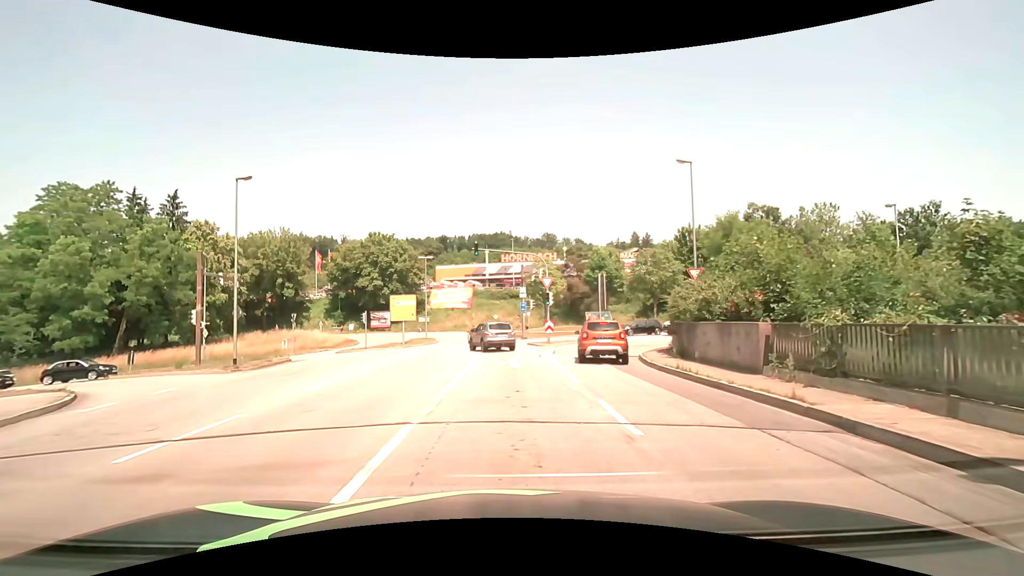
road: primary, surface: asphalt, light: Day
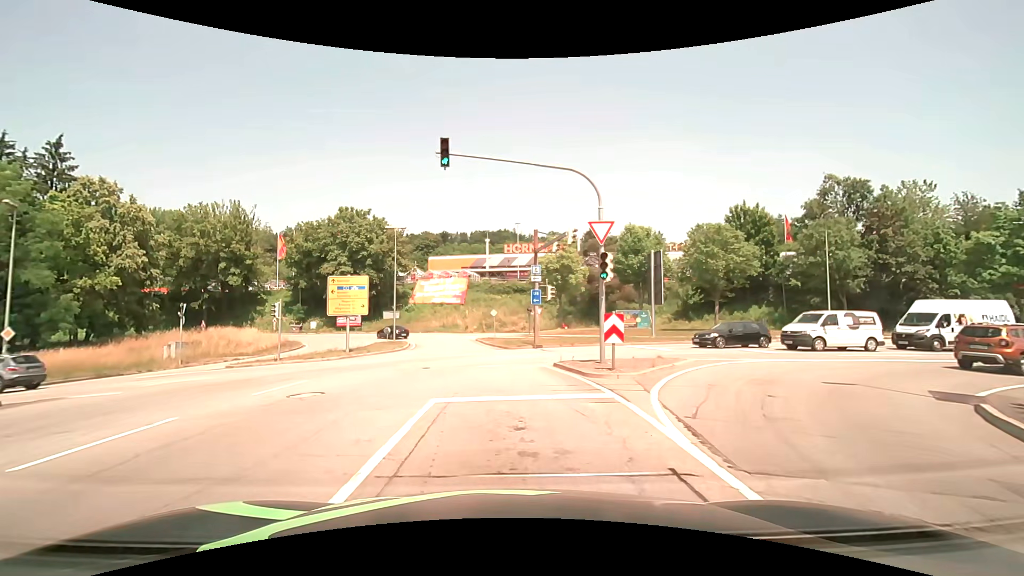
(-0.2, +18.4) m; 0°
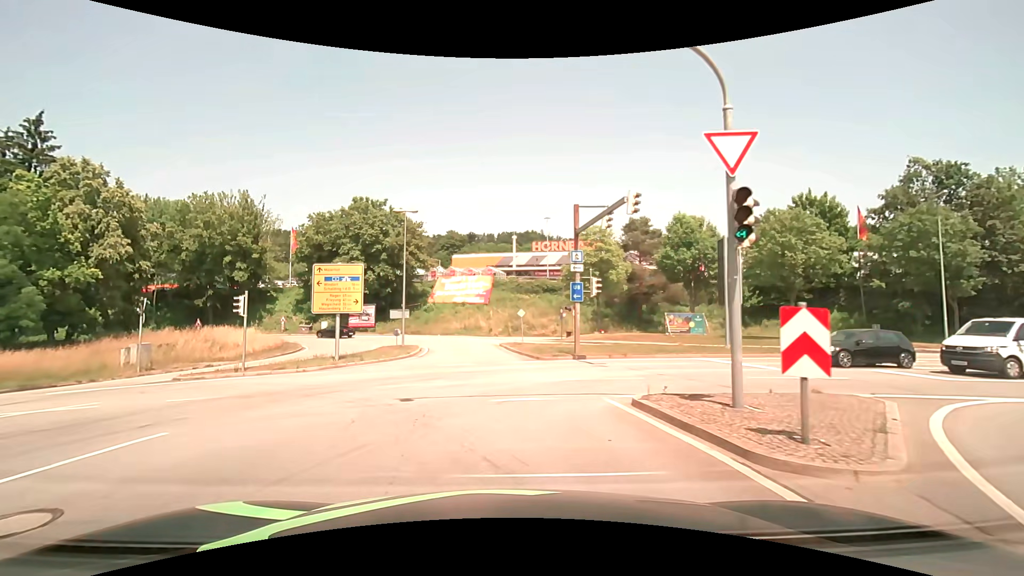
(-0.2, +7.2) m; -3°
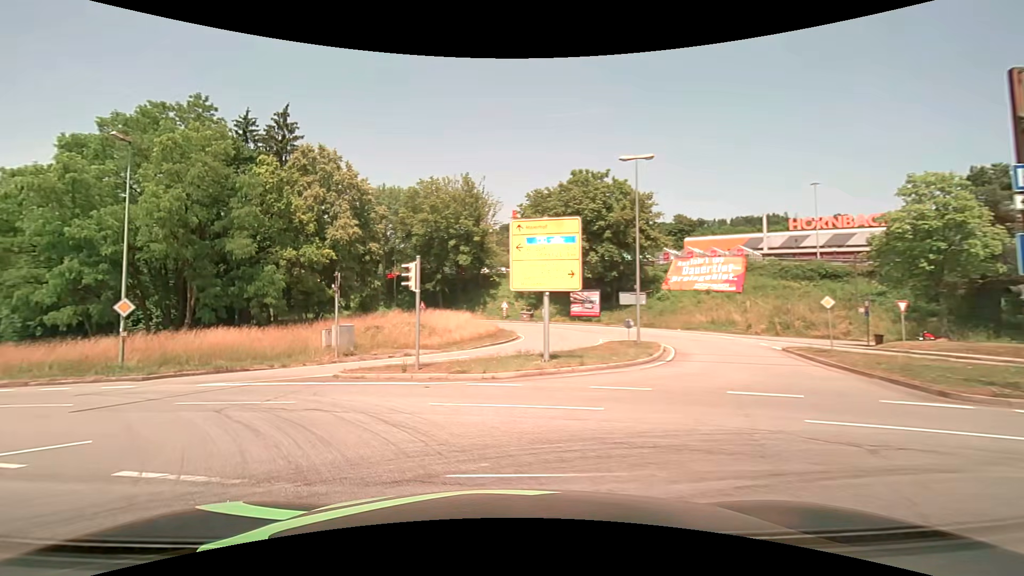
(-1.7, +9.7) m; -25°
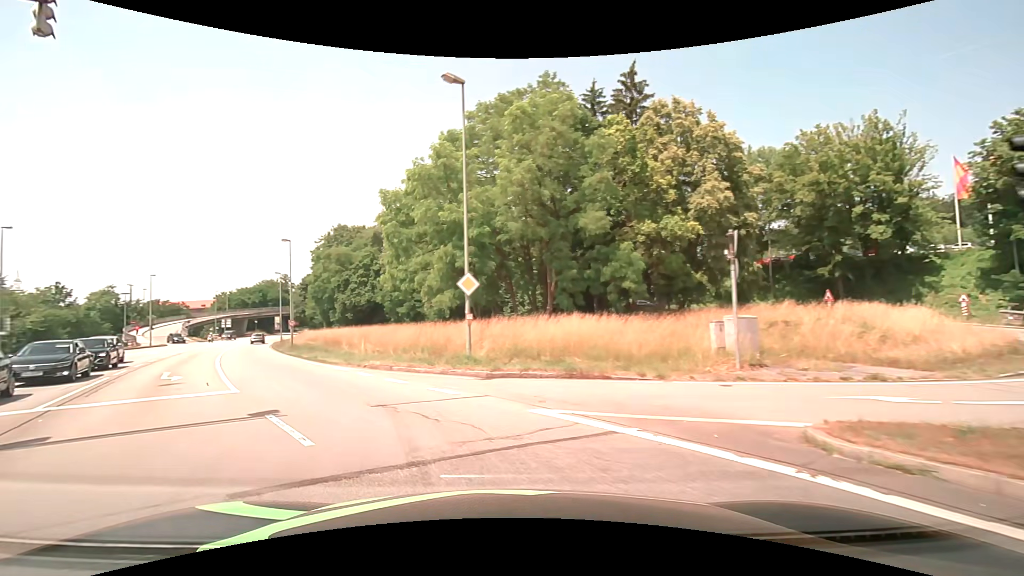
(-3.2, +9.0) m; -38°
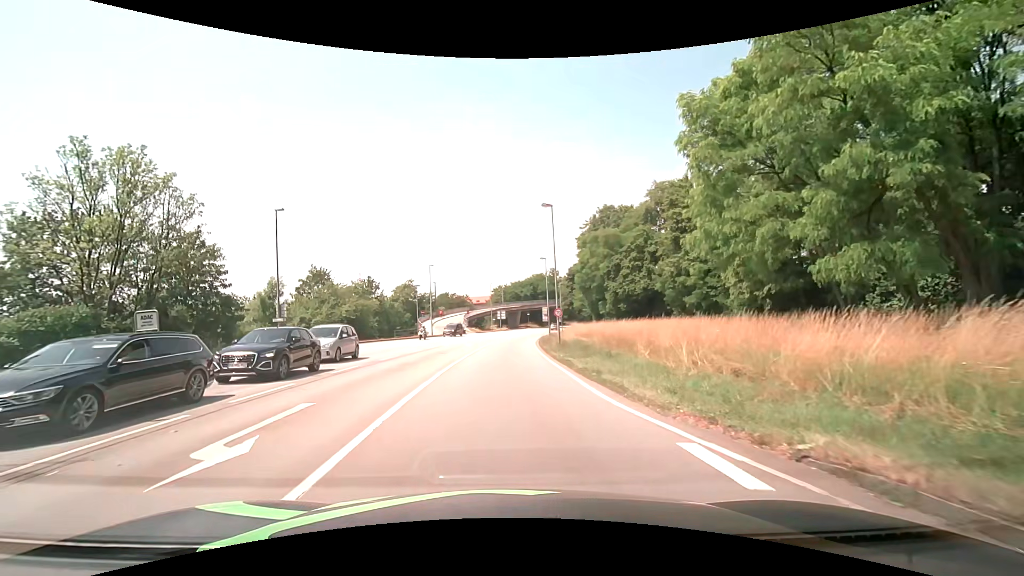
(-5.0, +14.3) m; -30°
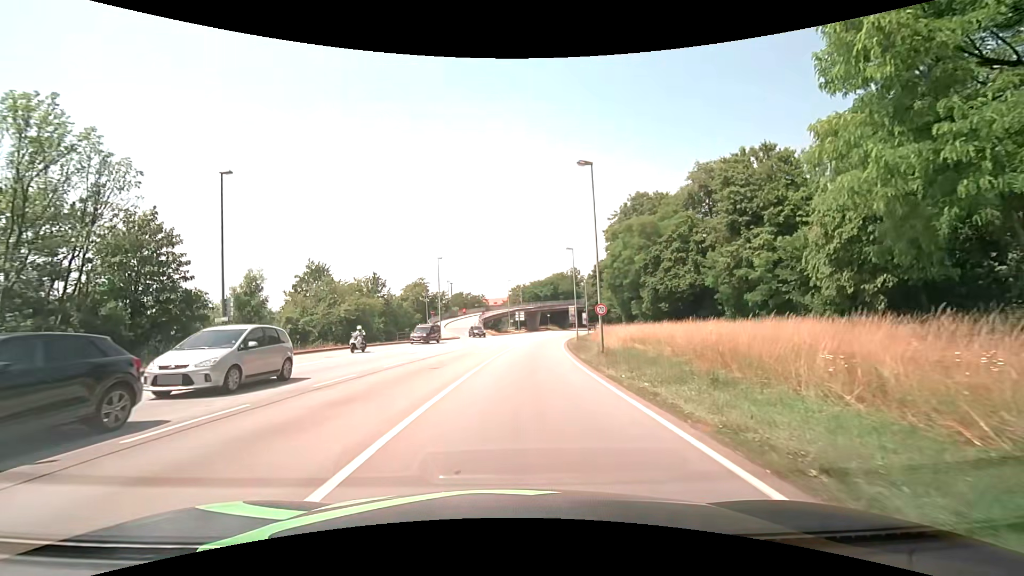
(-0.3, +9.7) m; -2°
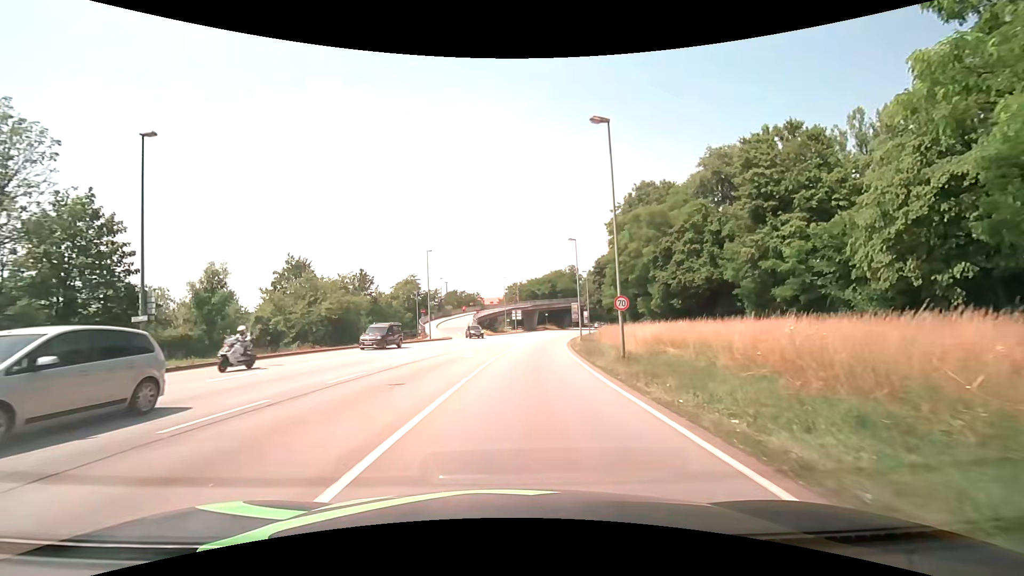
(0.0, +5.5) m; 0°
(0, +10) (0, +20) (+1, +30) (+2, +40) (+3, +50) (+5, +60) (+7, +70) (+9, +79) (+11, +89) (+13, +99) m
